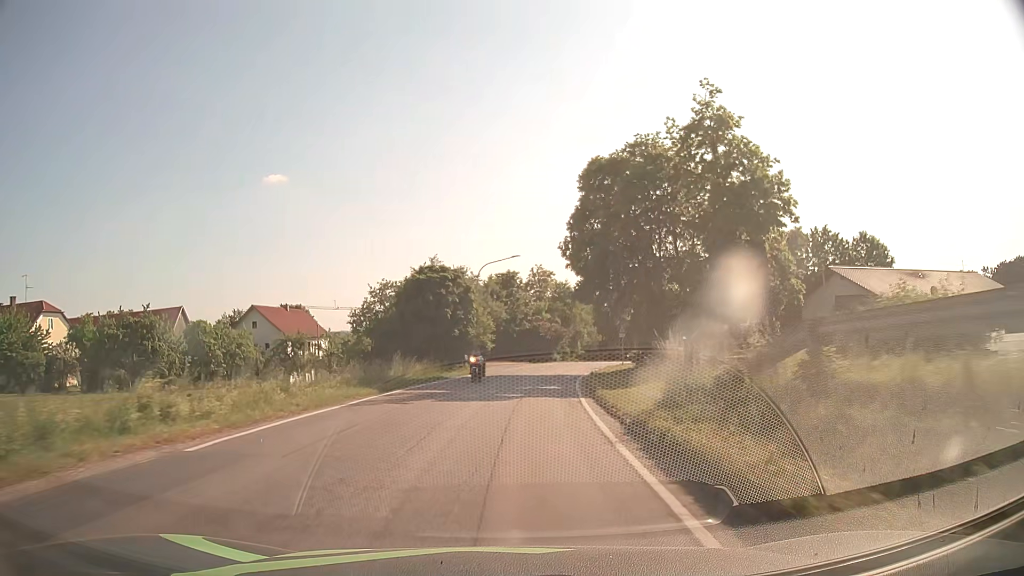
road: secondary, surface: asphalt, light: Day
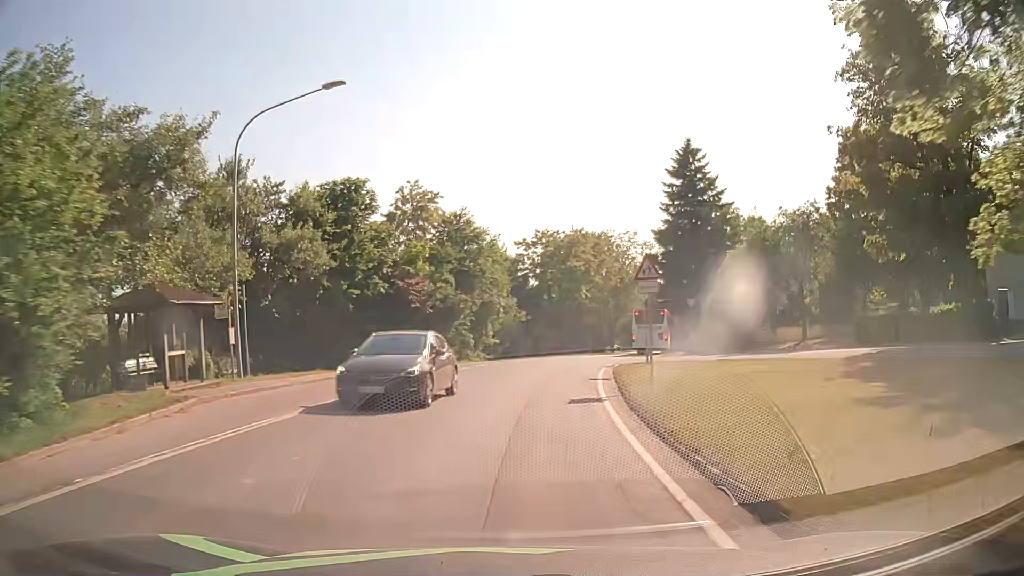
(+2.5, +37.8) m; +9°
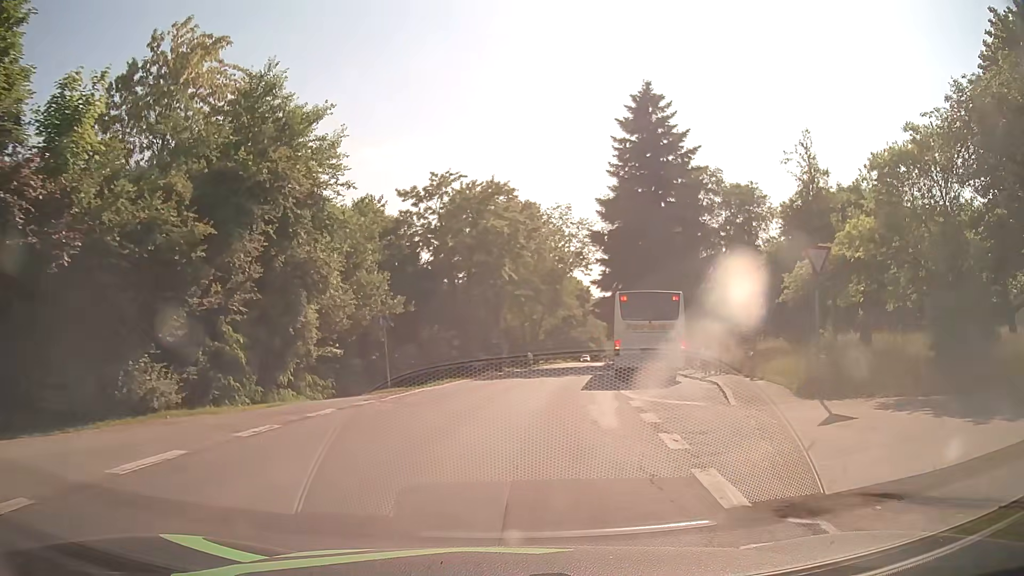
(+1.4, +24.0) m; +8°
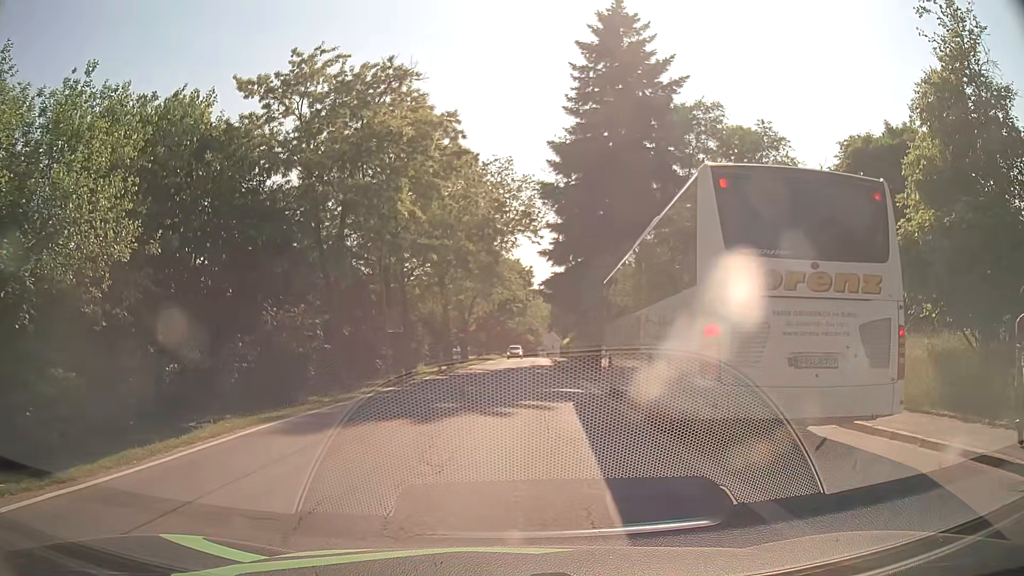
(+1.0, +16.4) m; +5°
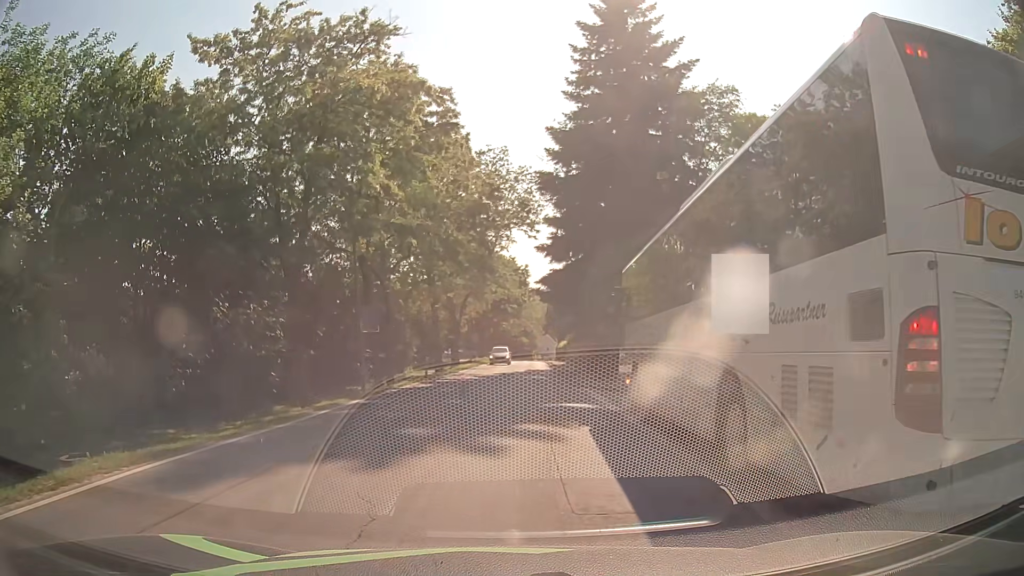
(0.0, +3.8) m; +1°
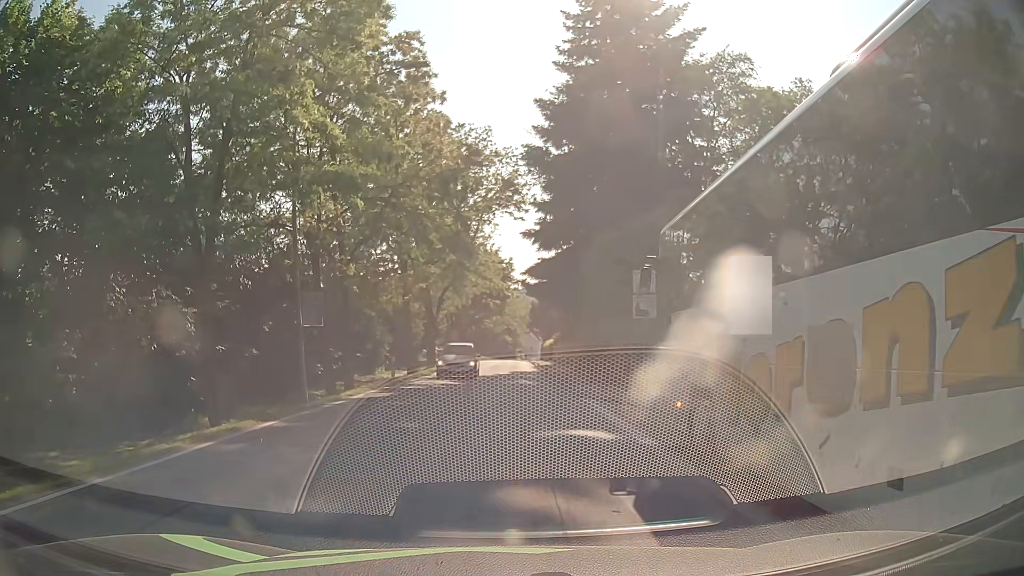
(0.0, +5.1) m; -1°
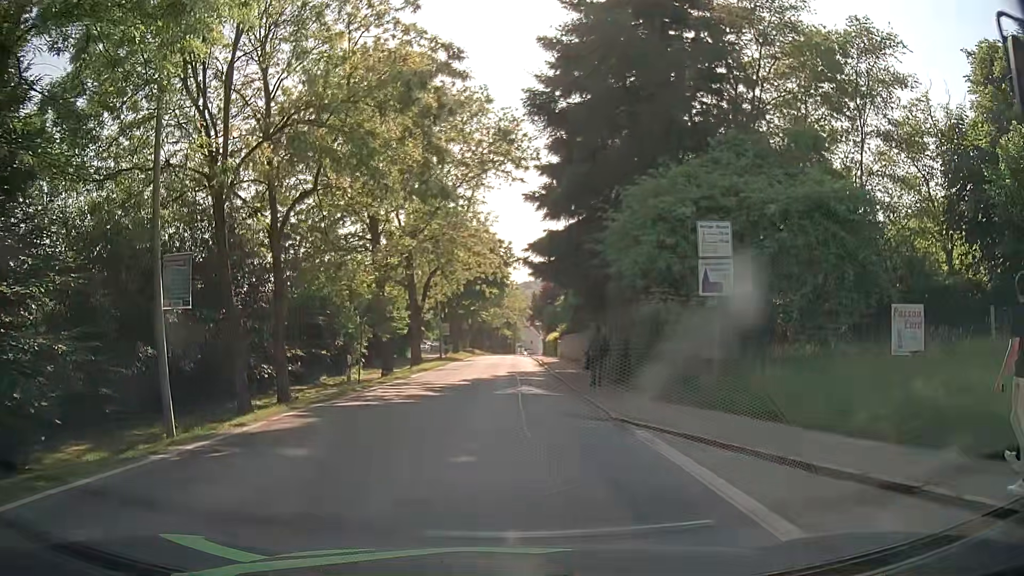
(+0.4, +7.9) m; +2°
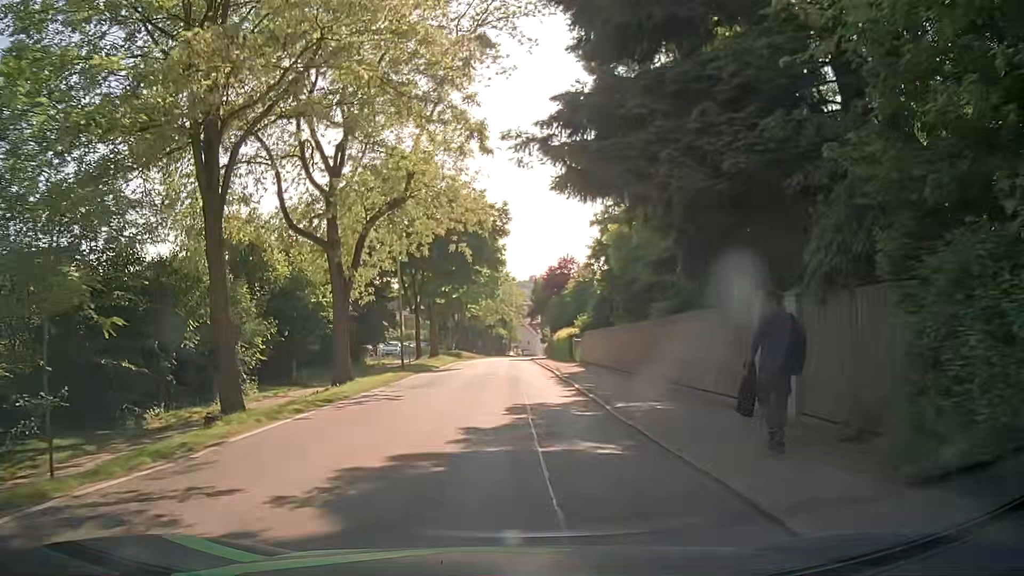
(0.0, +18.9) m; 0°
(0, +10) (0, +20) (0, +30) (0, +40) (0, +50) (0, +60) (+1, +70) (+1, +80) (+1, +90) (+1, +100) m
